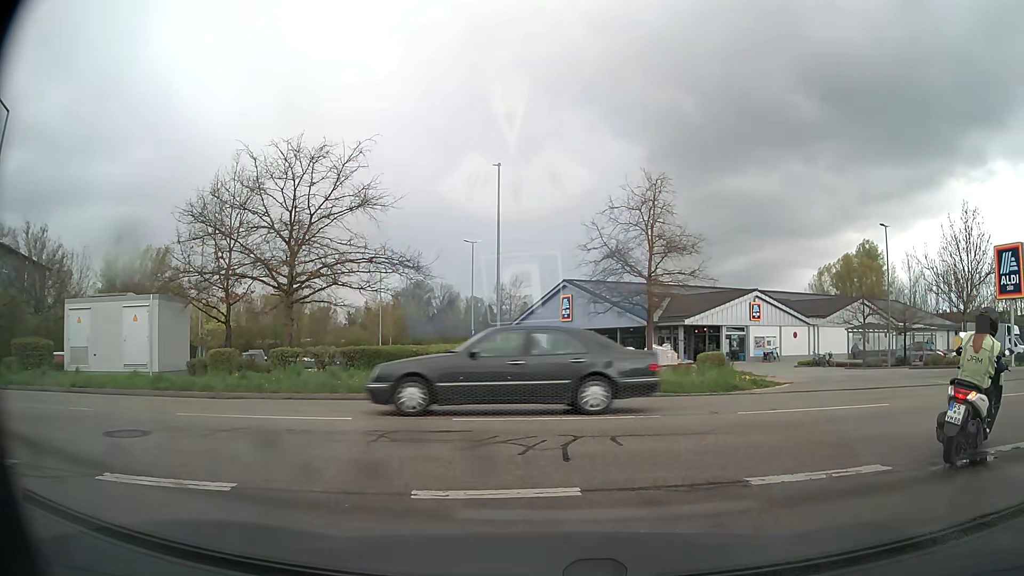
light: Day
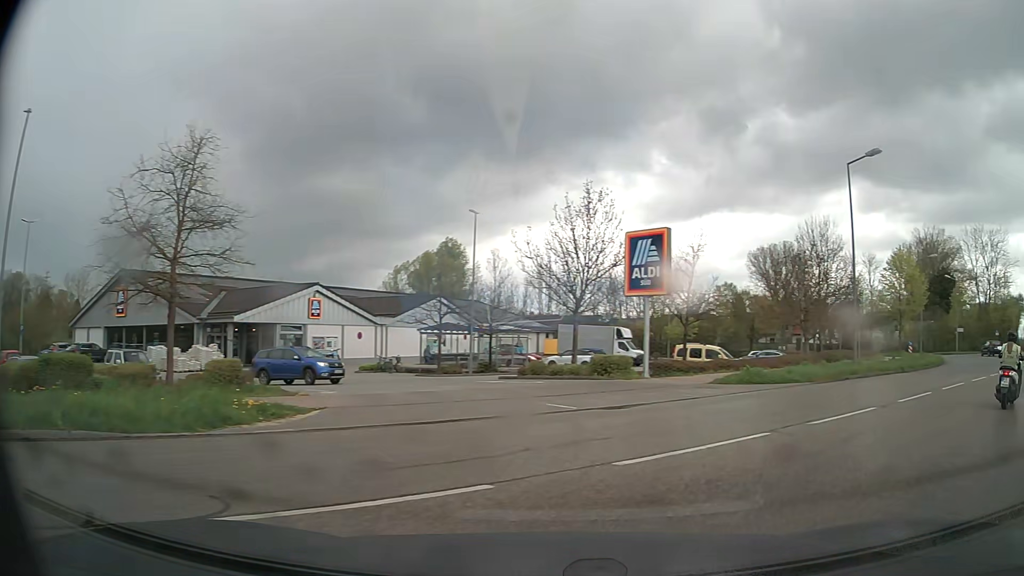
(+2.0, +6.7) m; +35°
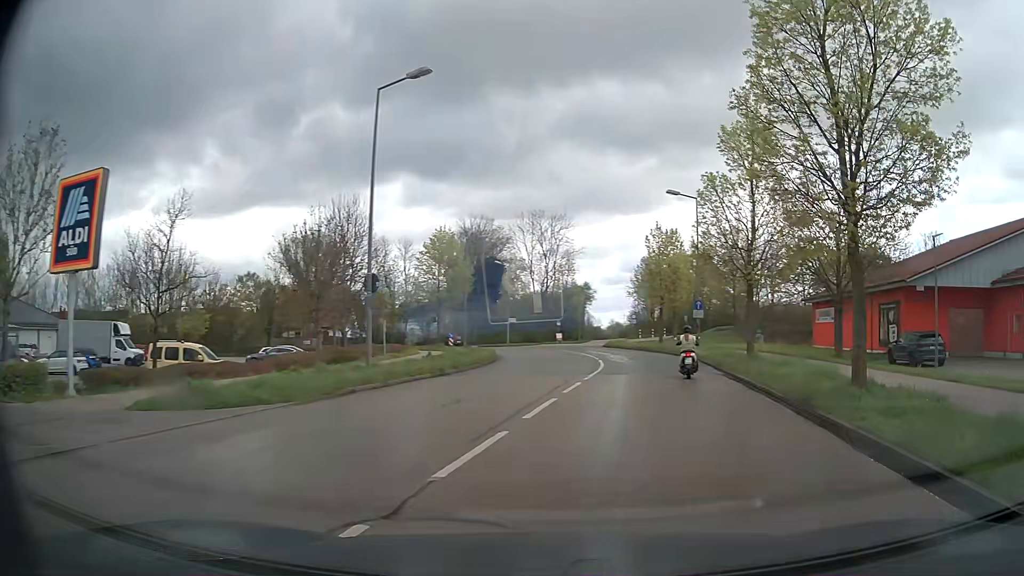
(+3.6, +8.2) m; +41°
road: tertiary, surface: asphalt
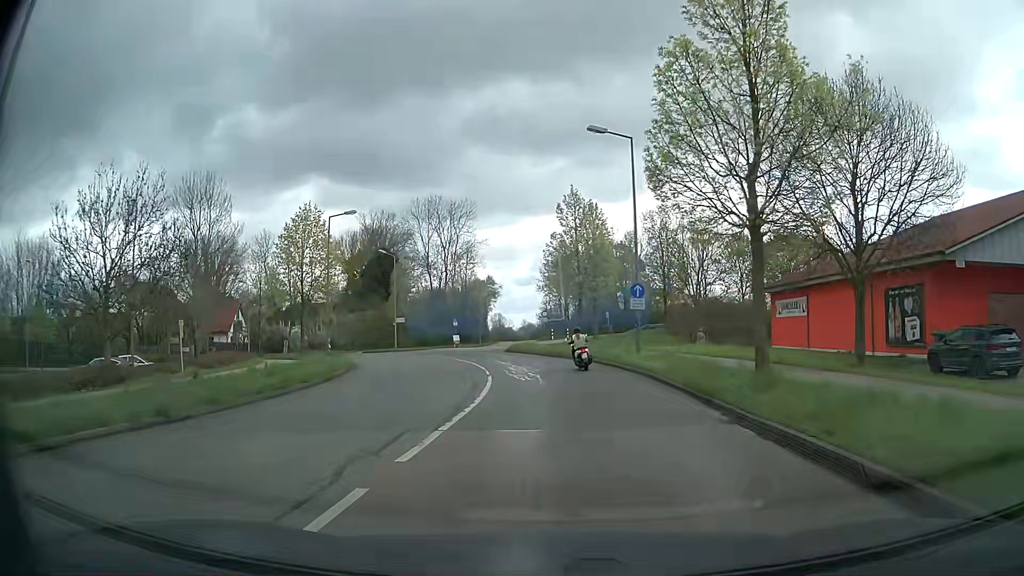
(+1.3, +12.6) m; +6°
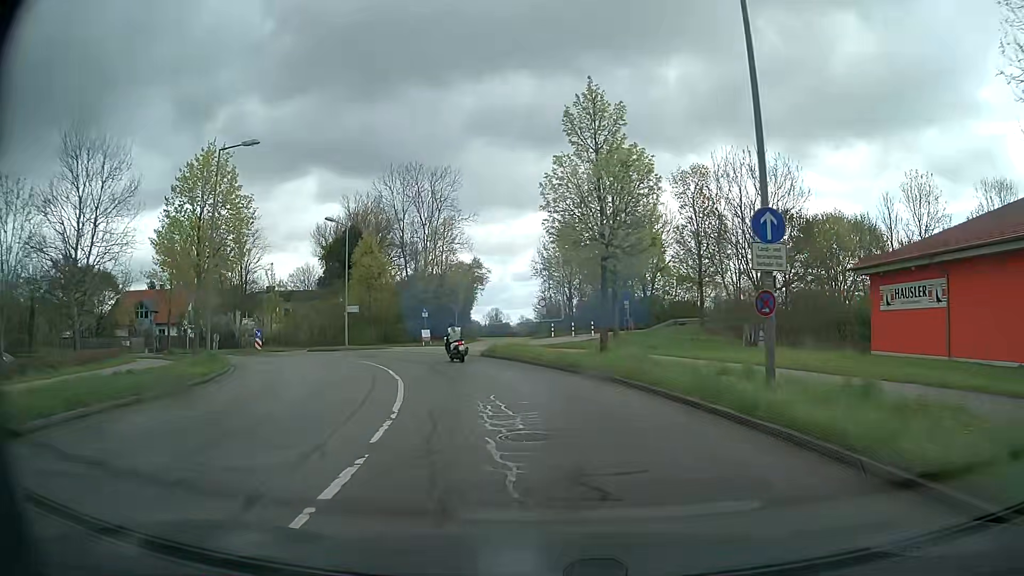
(-0.1, +15.8) m; +1°
